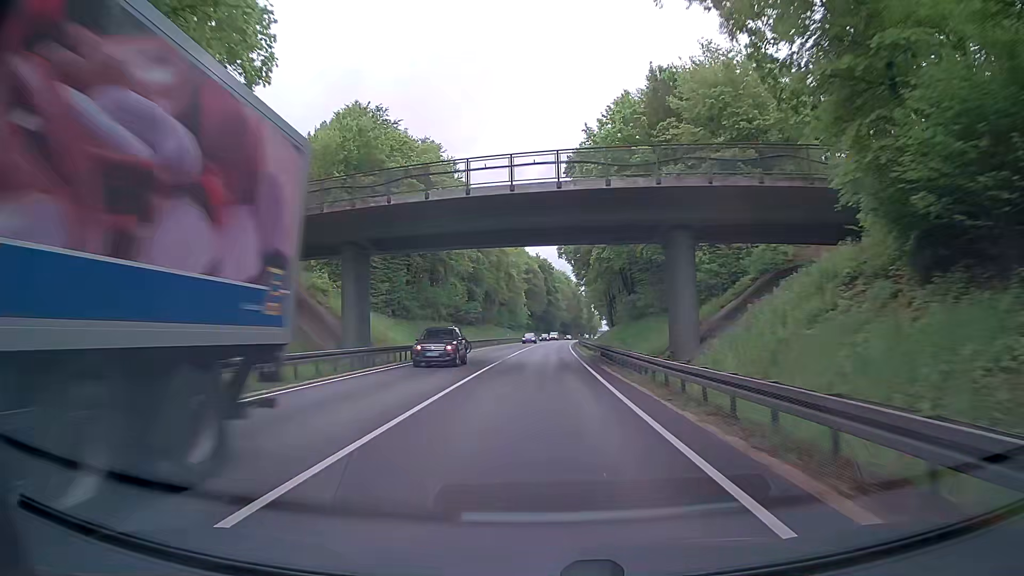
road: trunk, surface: asphalt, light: Day
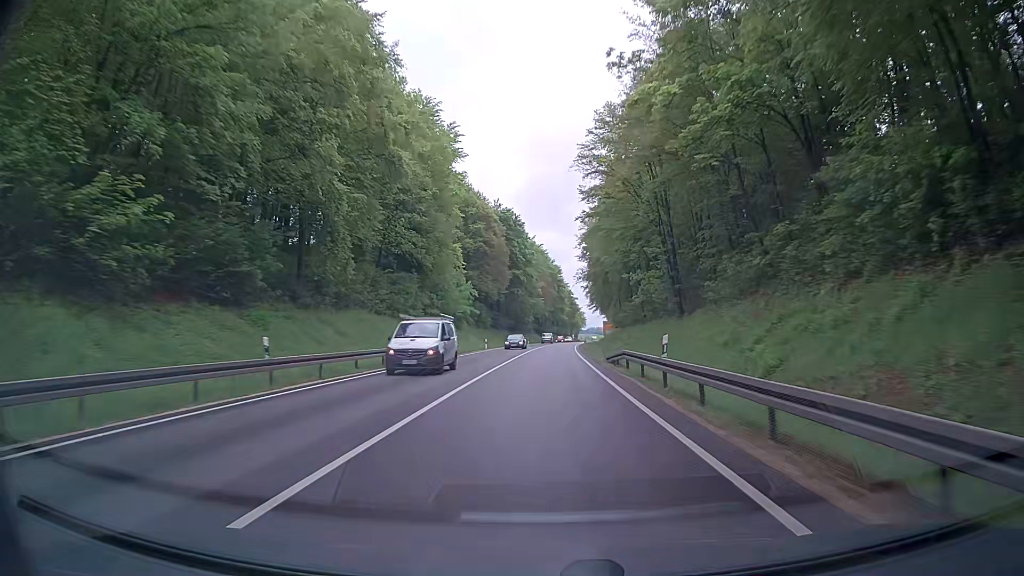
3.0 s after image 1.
(+1.9, +78.9) m; +2°
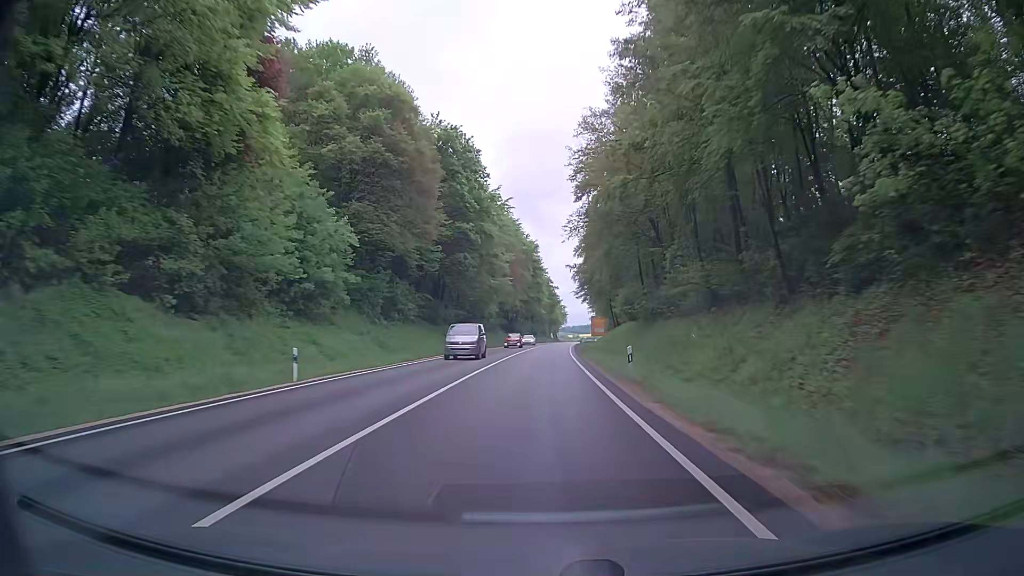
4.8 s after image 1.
(+1.2, +47.5) m; +3°
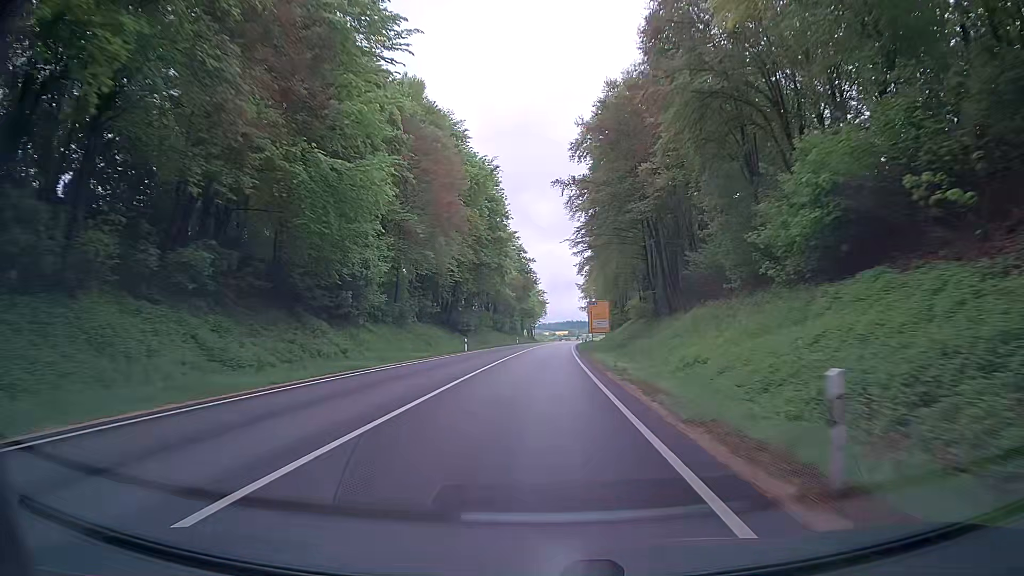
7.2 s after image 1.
(+1.1, +63.5) m; +2°
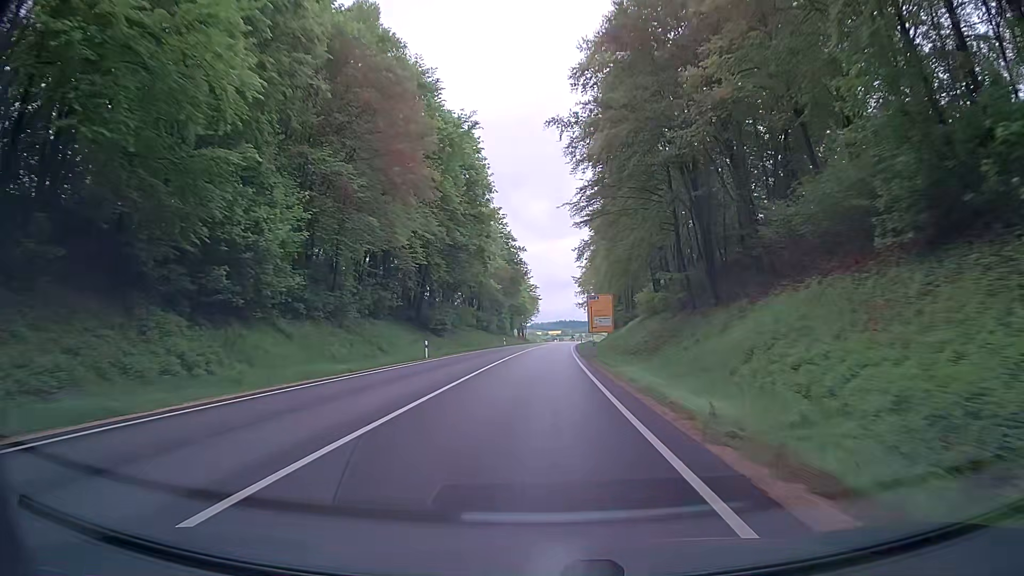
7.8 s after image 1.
(+0.1, +15.9) m; +1°
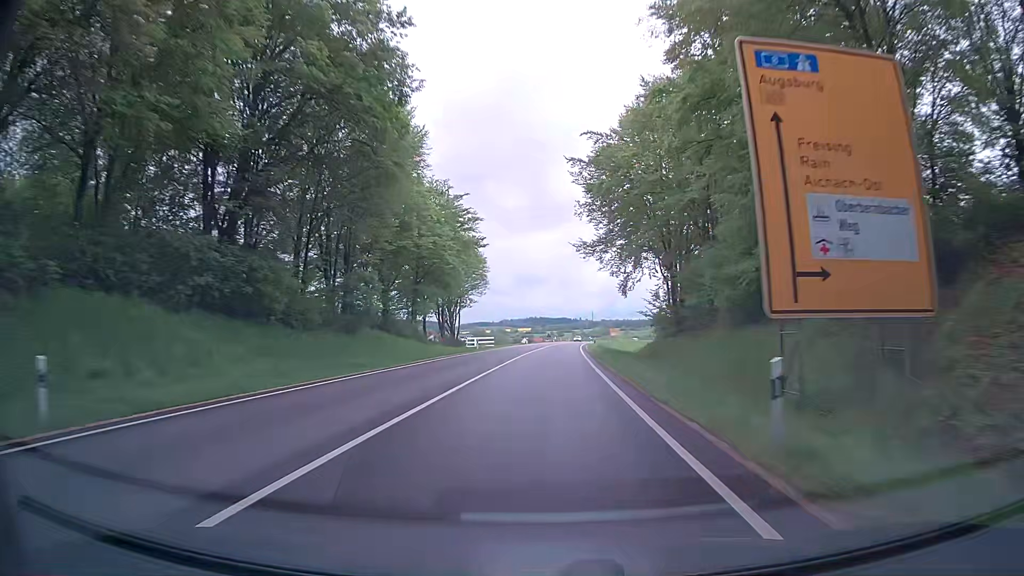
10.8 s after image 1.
(+1.6, +79.3) m; +3°
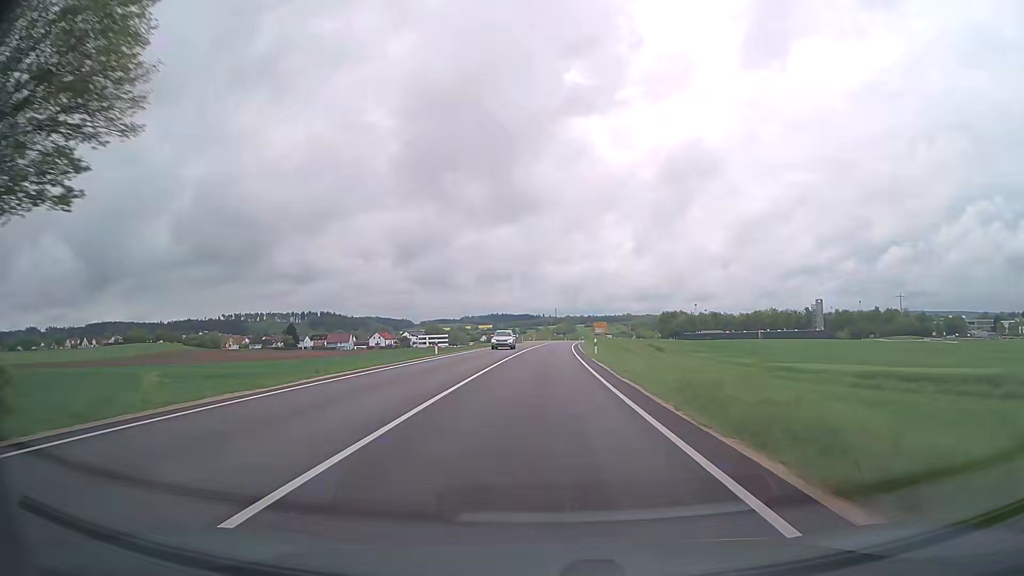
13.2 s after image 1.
(+1.5, +63.4) m; +3°
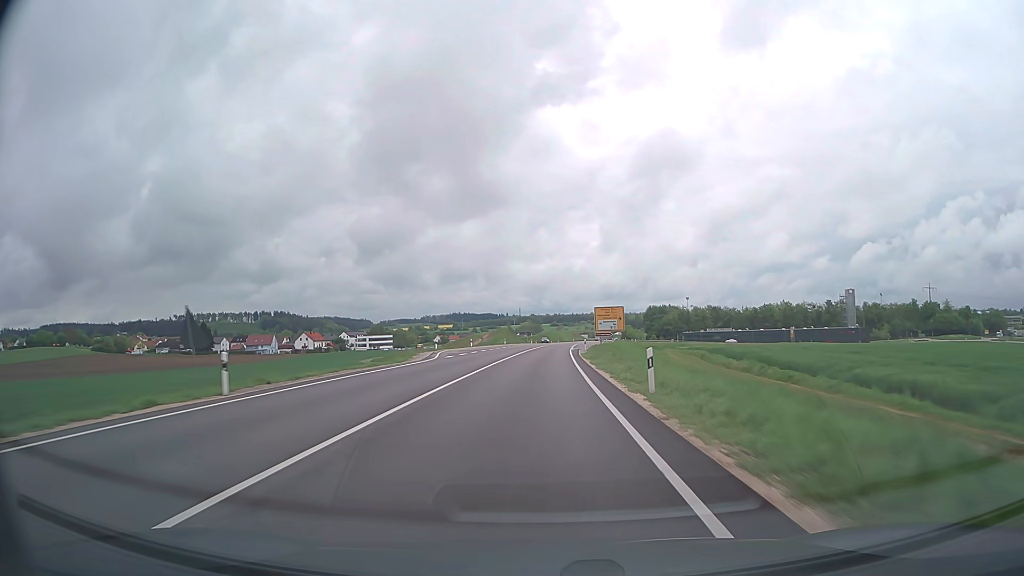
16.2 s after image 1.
(+2.2, +79.3) m; +3°
(0, +10) (0, +20) (0, +30) (0, +40) (+1, +50) (+1, +60) (+1, +70) (+2, +80) (+2, +90) (+3, +100) m
